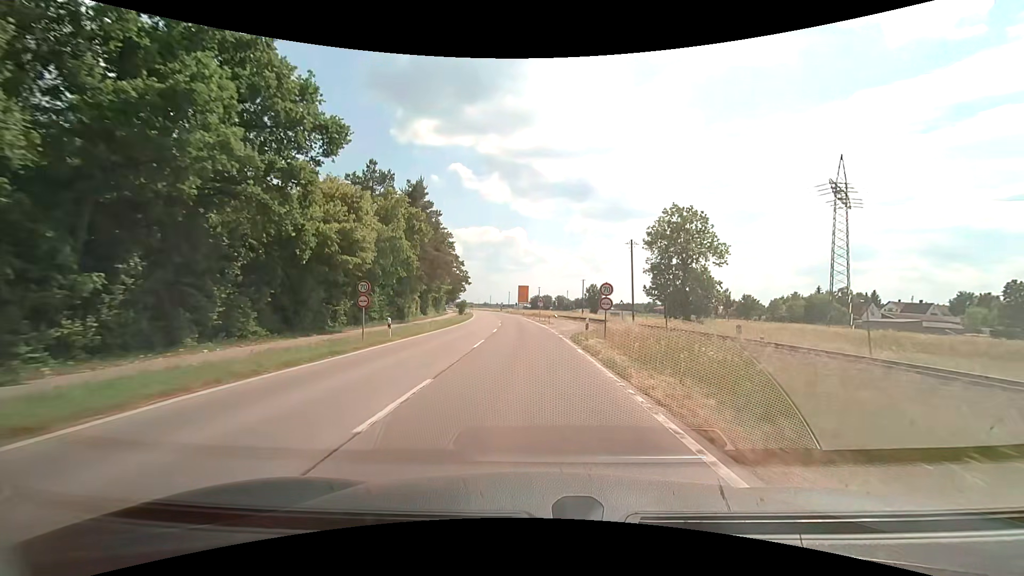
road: secondary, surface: asphalt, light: Day
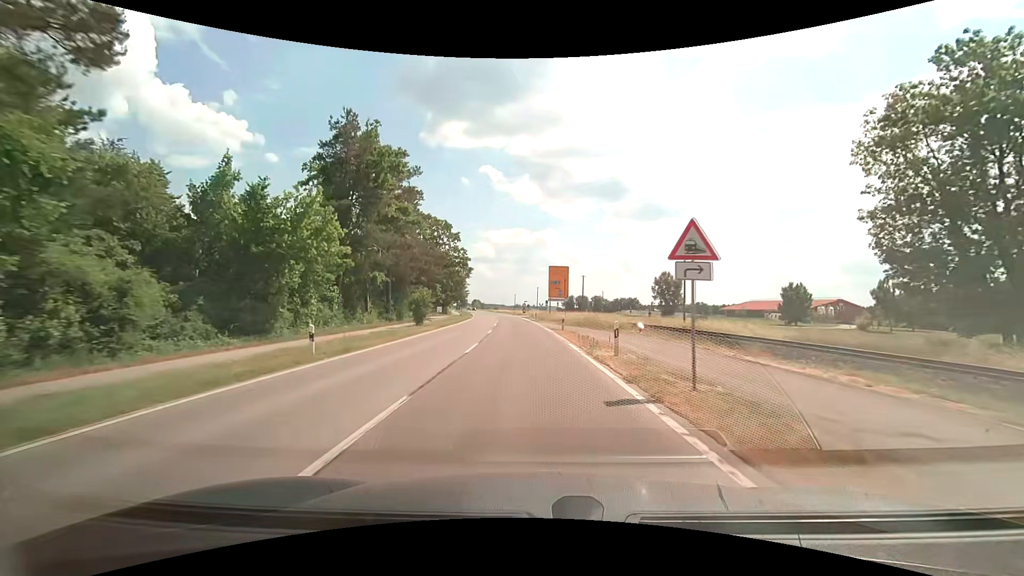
(-1.4, +49.9) m; -3°
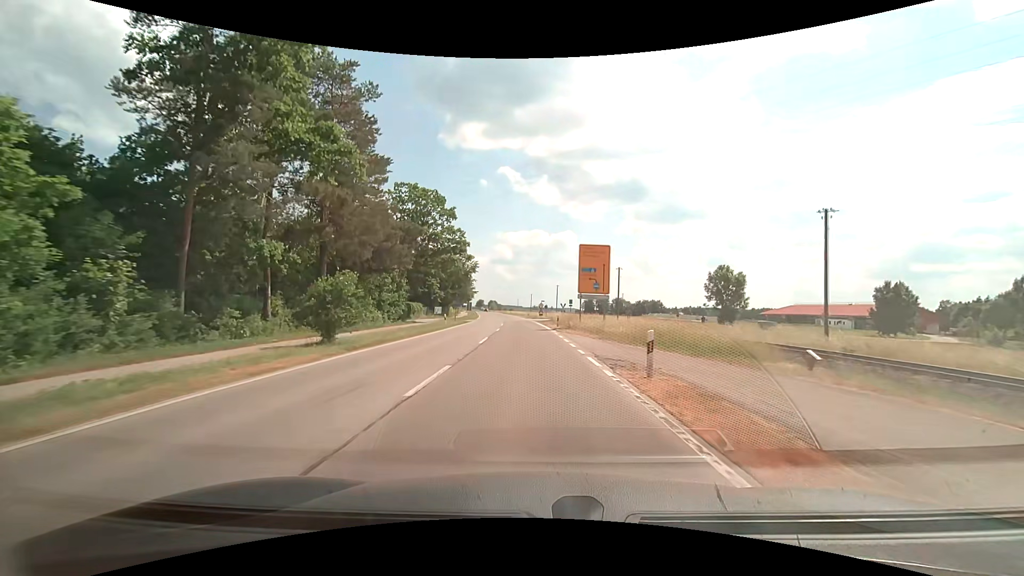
(-0.4, +19.8) m; -2°
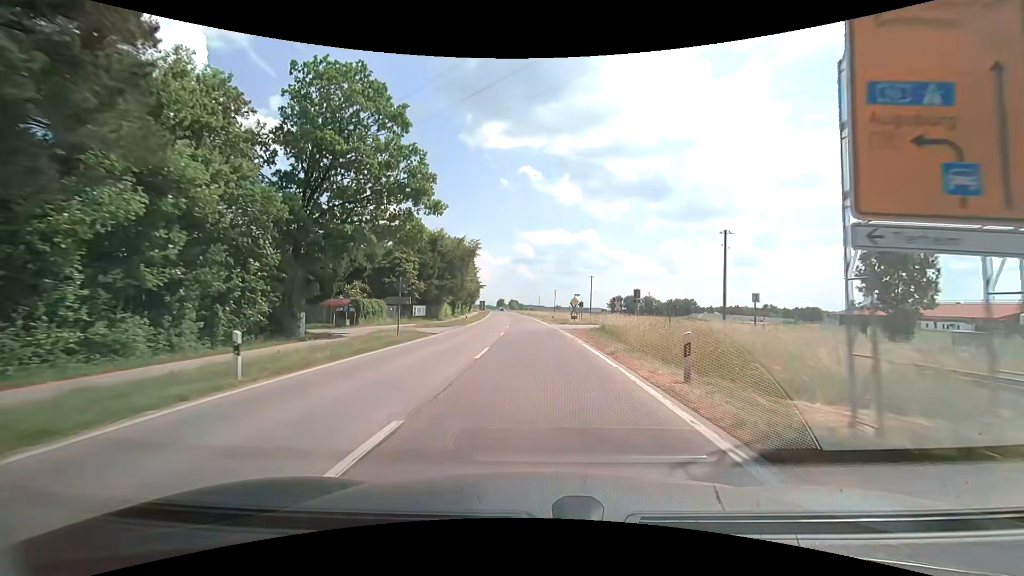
(-0.7, +29.7) m; -3°
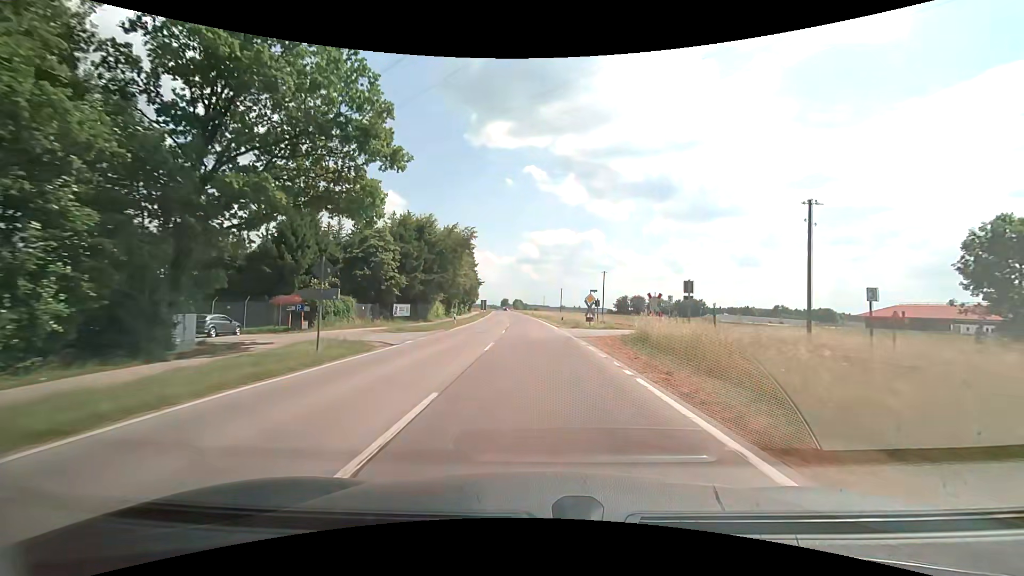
(0.0, +9.9) m; 0°
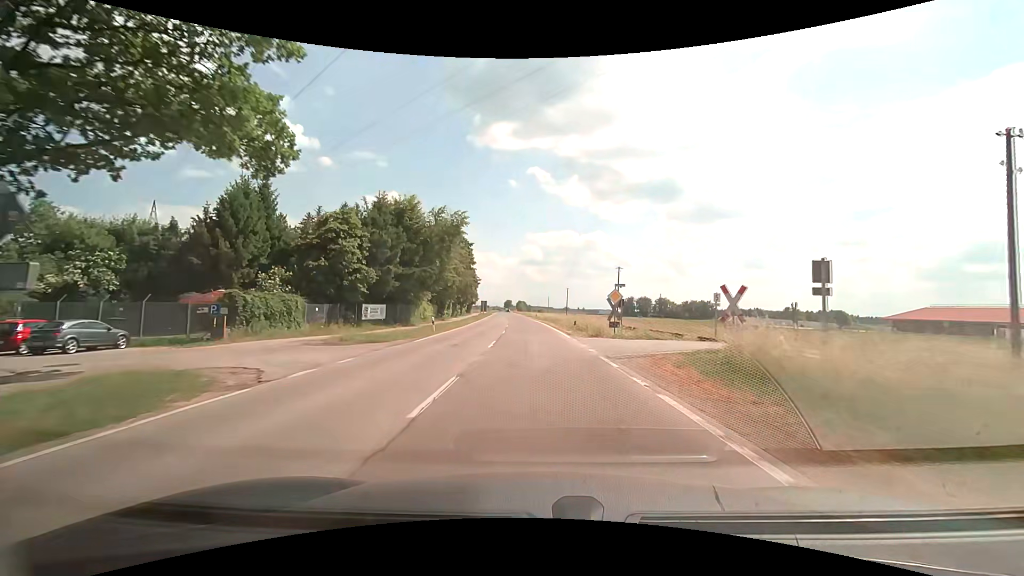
(-0.1, +10.0) m; 0°
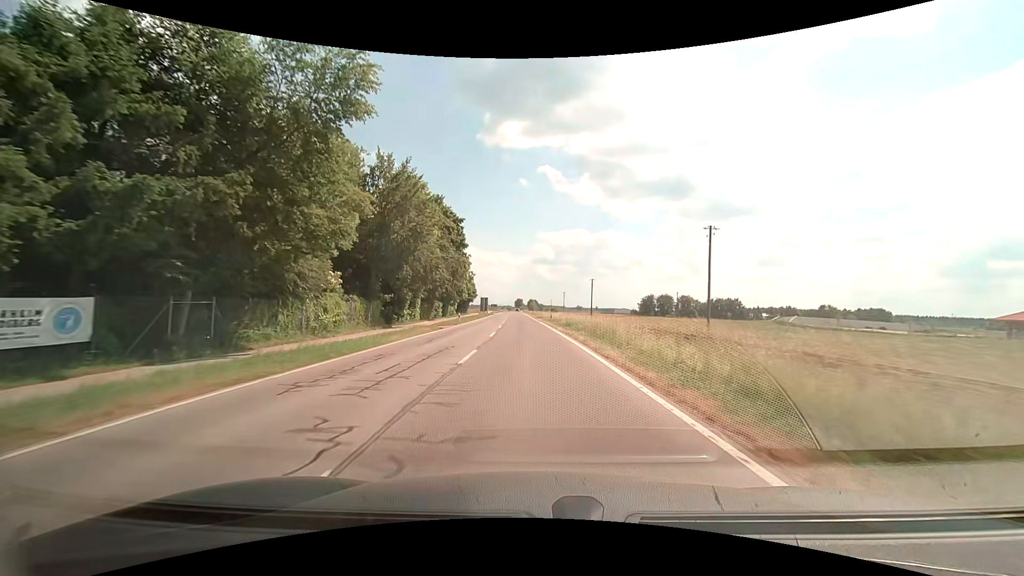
(-0.3, +30.0) m; -1°
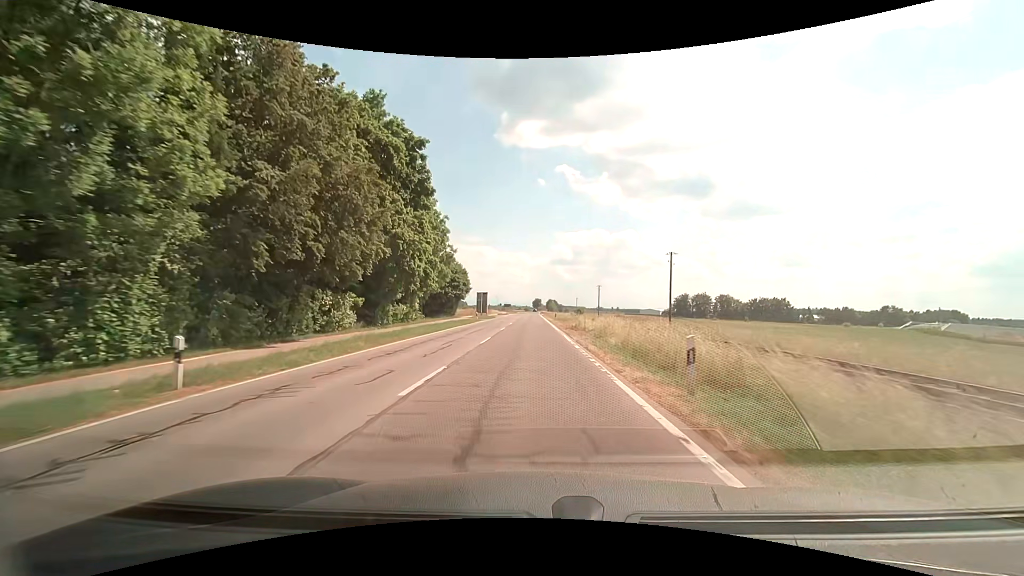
(-0.8, +40.3) m; -2°
(0, +10) (0, +20) (0, +30) (-1, +40) (-1, +50) (-1, +60) (-1, +70) (-1, +80) (-1, +90) (-1, +100) m
